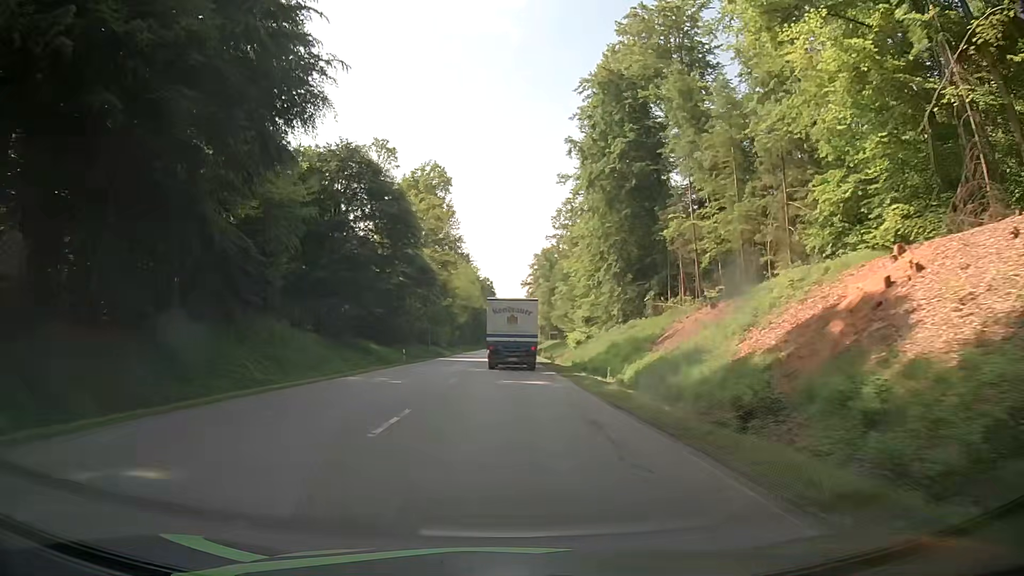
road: secondary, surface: asphalt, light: Day
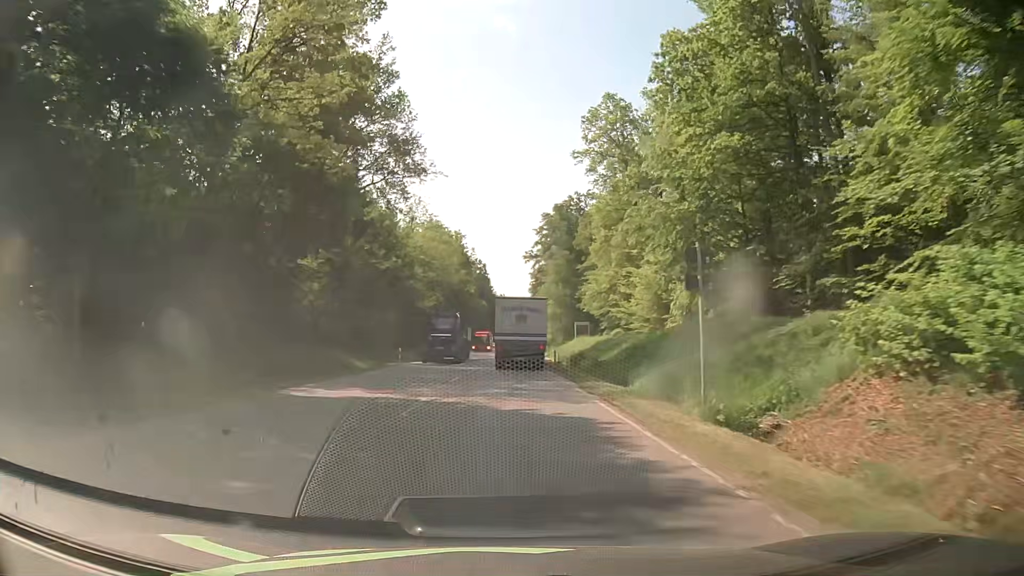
(-0.4, +57.3) m; 0°
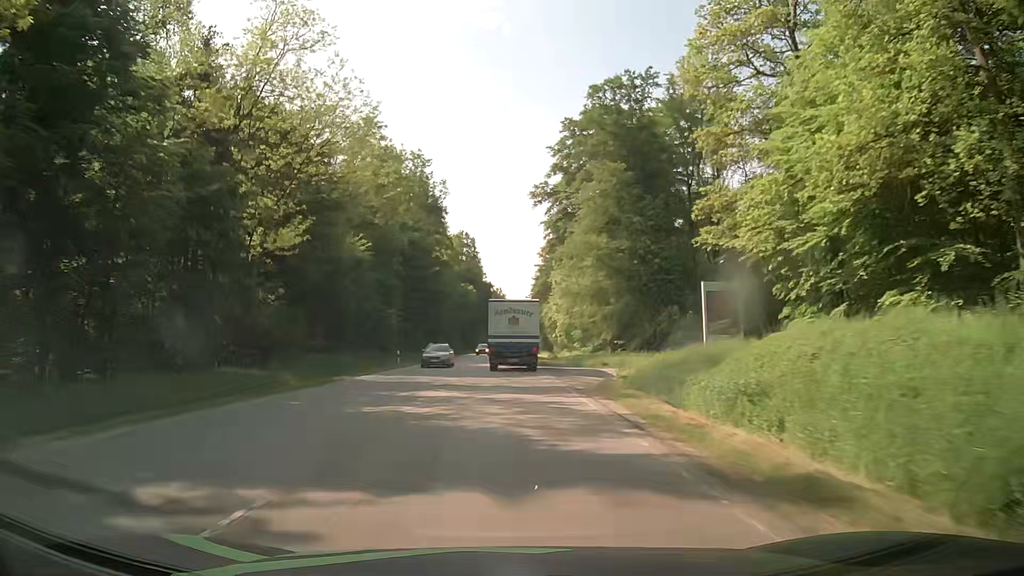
(-0.1, +56.3) m; 0°
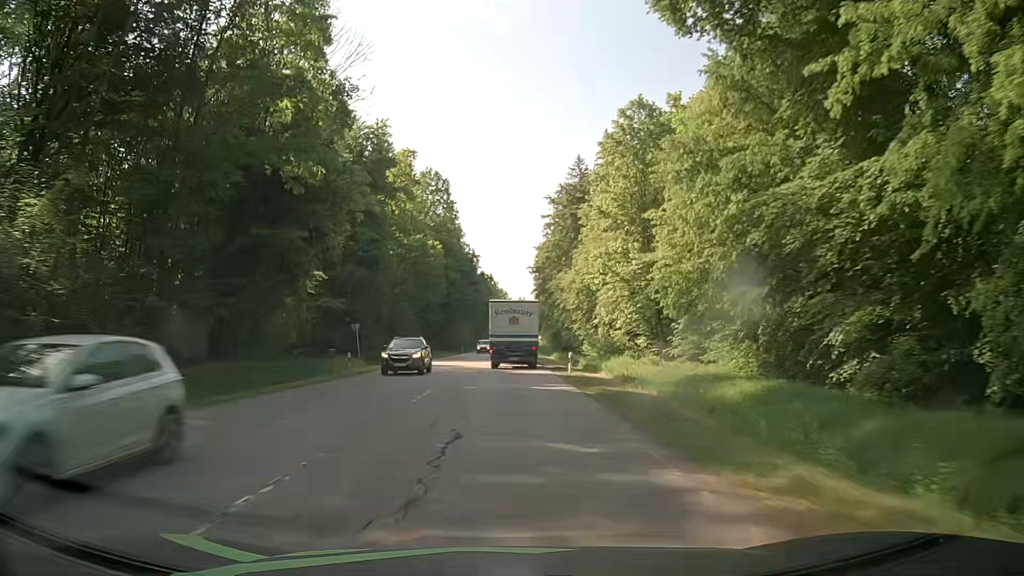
(+0.5, +55.9) m; +1°
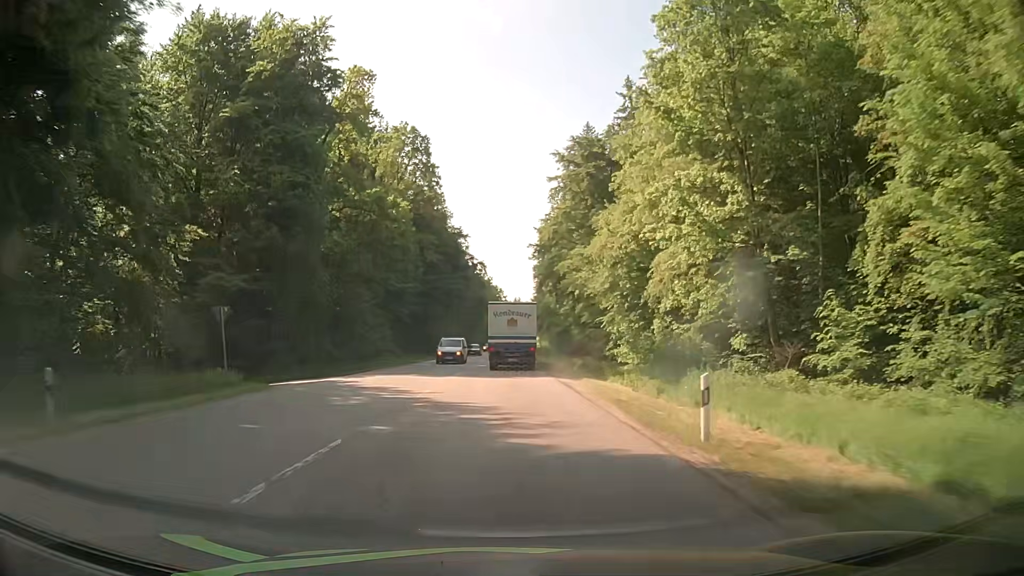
(+0.1, +22.6) m; 0°
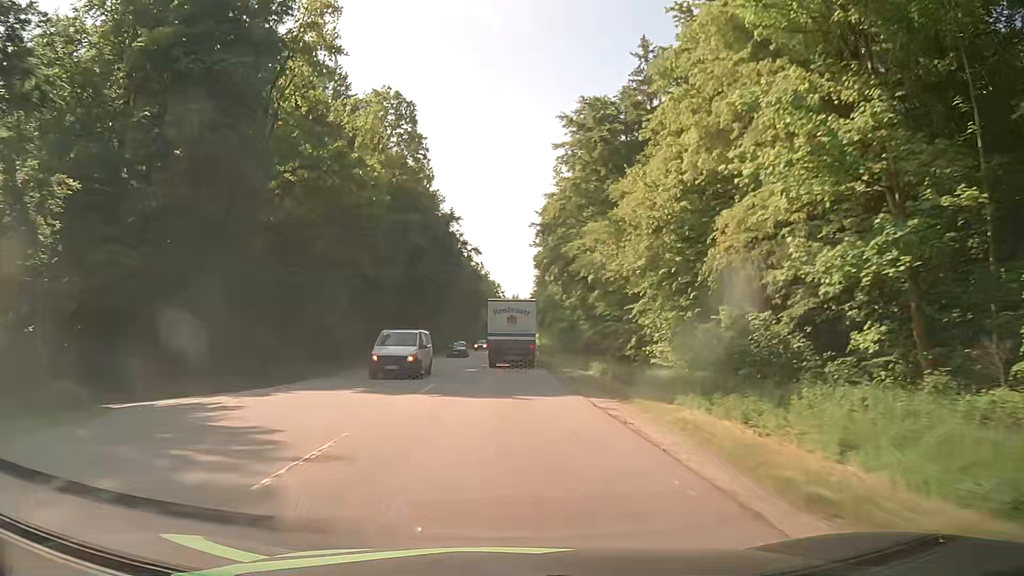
(+0.1, +11.3) m; 0°
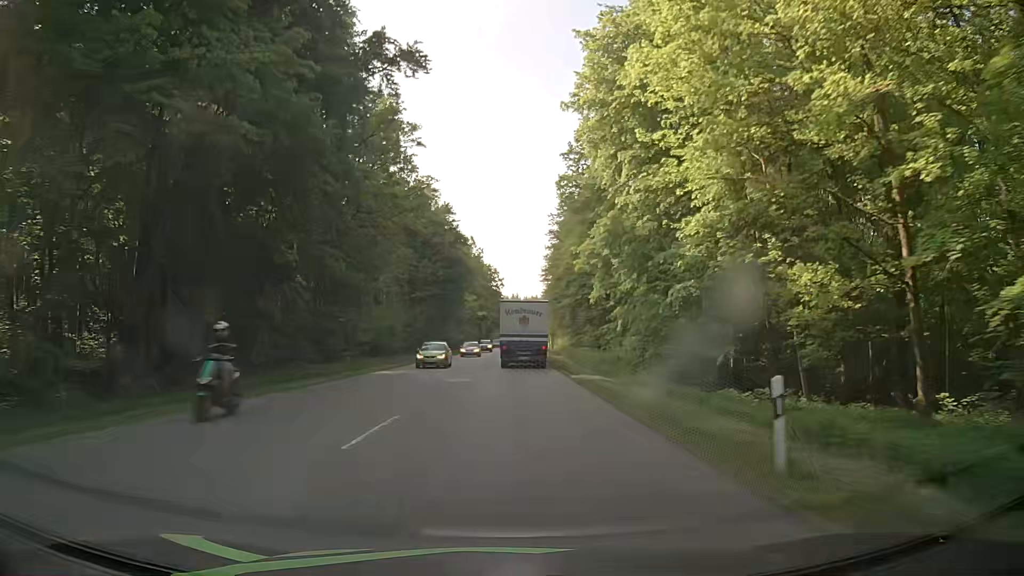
(+0.3, +57.4) m; 0°
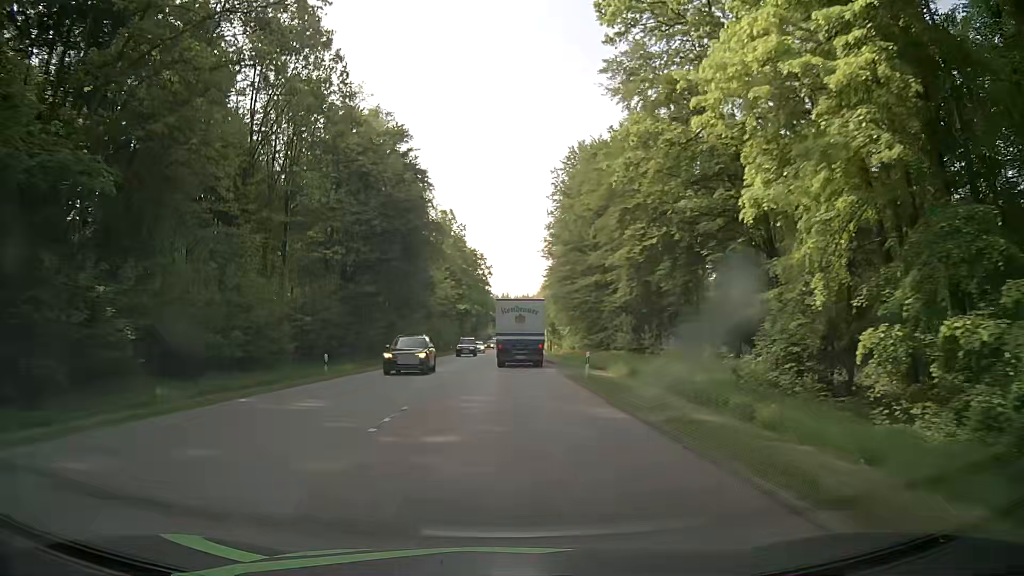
(+0.3, +34.7) m; 0°
(0, +10) (0, +20) (+1, +30) (+1, +40) (+1, +50) (+1, +60) (+2, +70) (+2, +80) (+2, +90) (+2, +100) m
